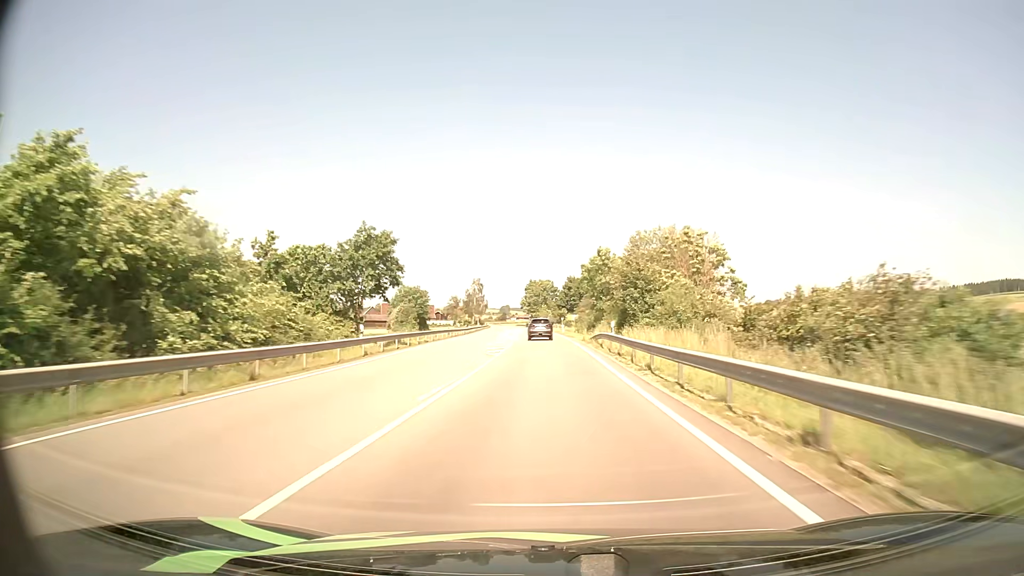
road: primary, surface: asphalt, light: Day
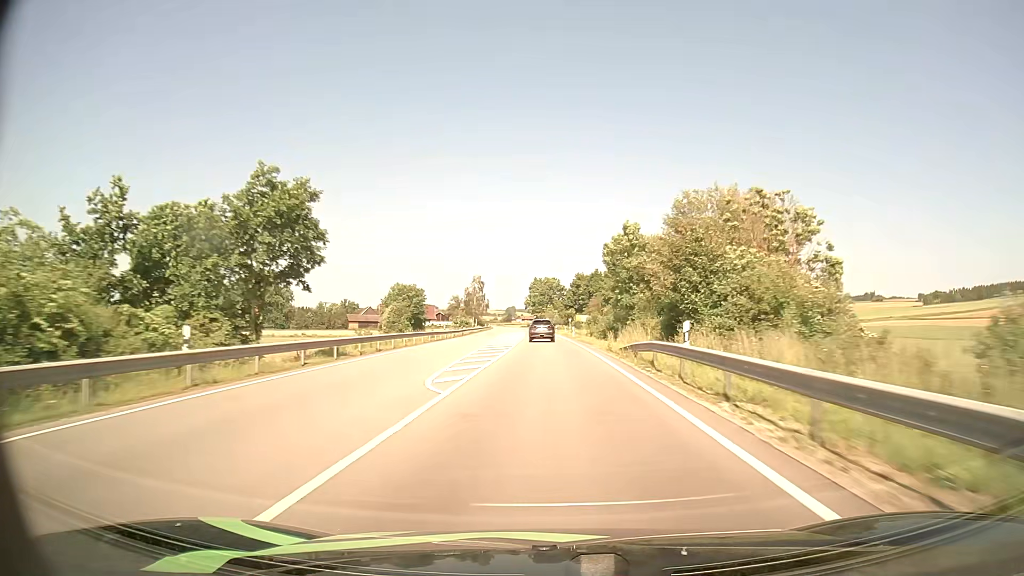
(-0.1, +15.4) m; -1°
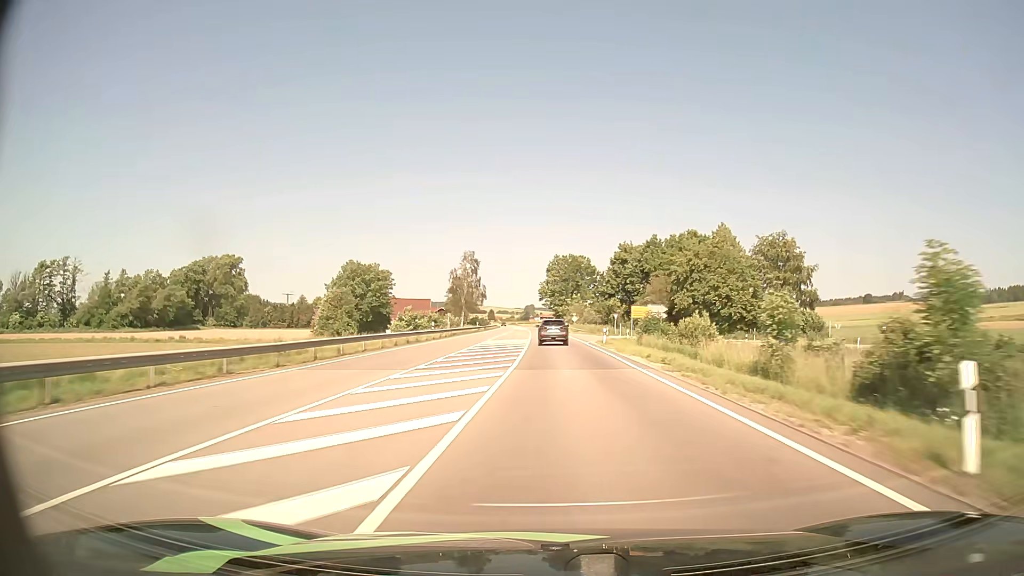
(-1.1, +60.2) m; -2°
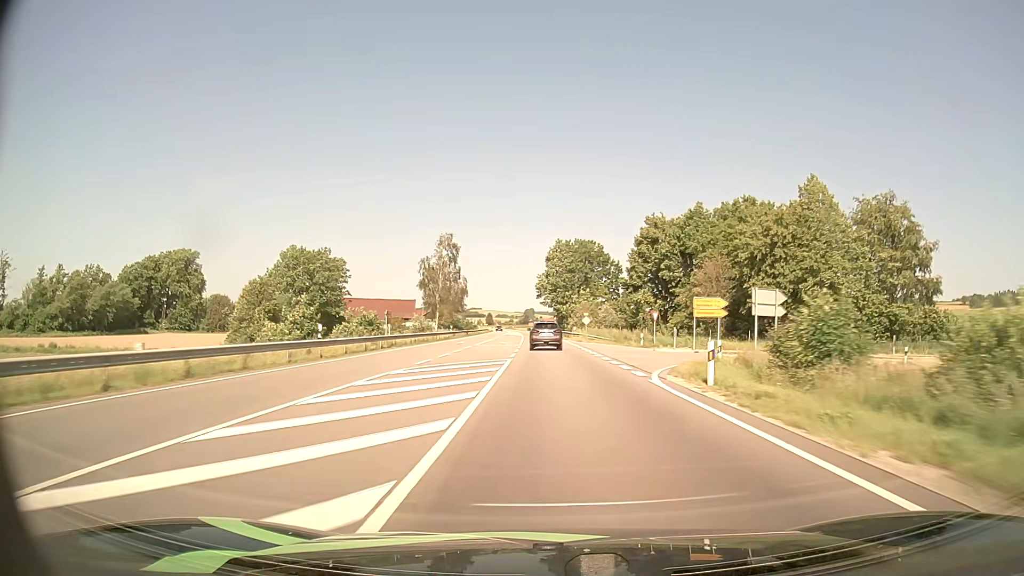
(+0.1, +29.3) m; 0°
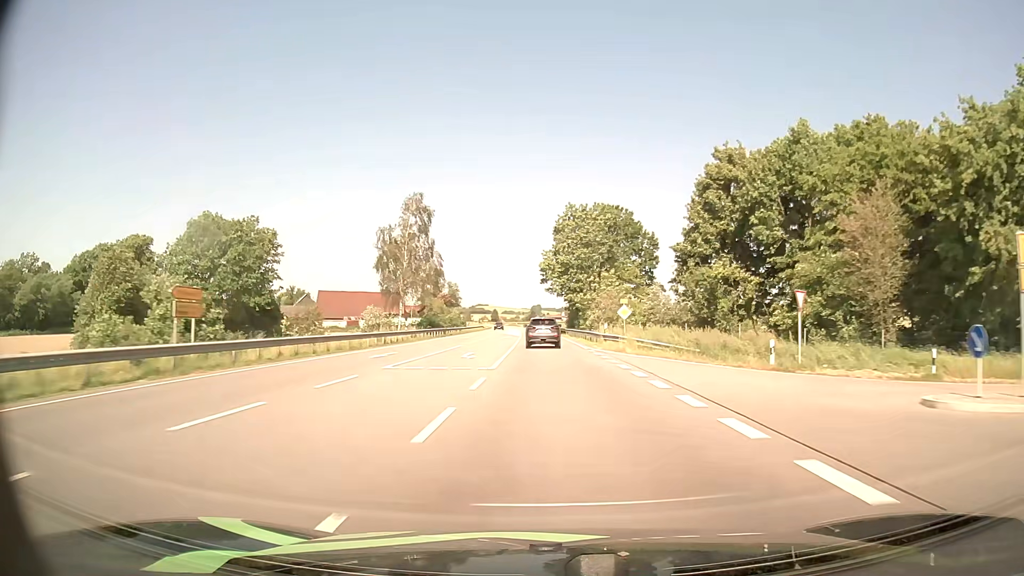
(-0.1, +28.4) m; 0°
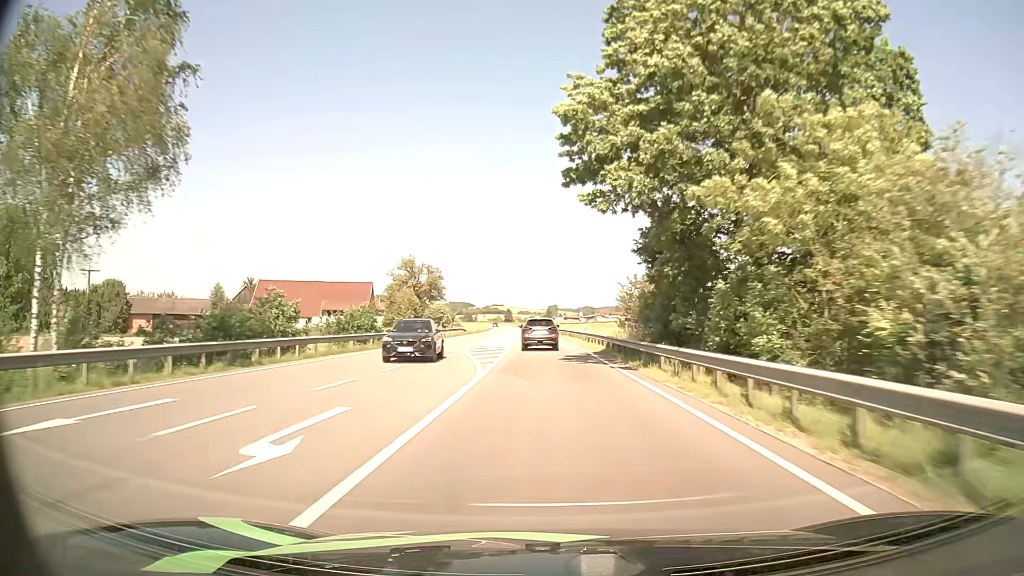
(-0.7, +54.0) m; -1°
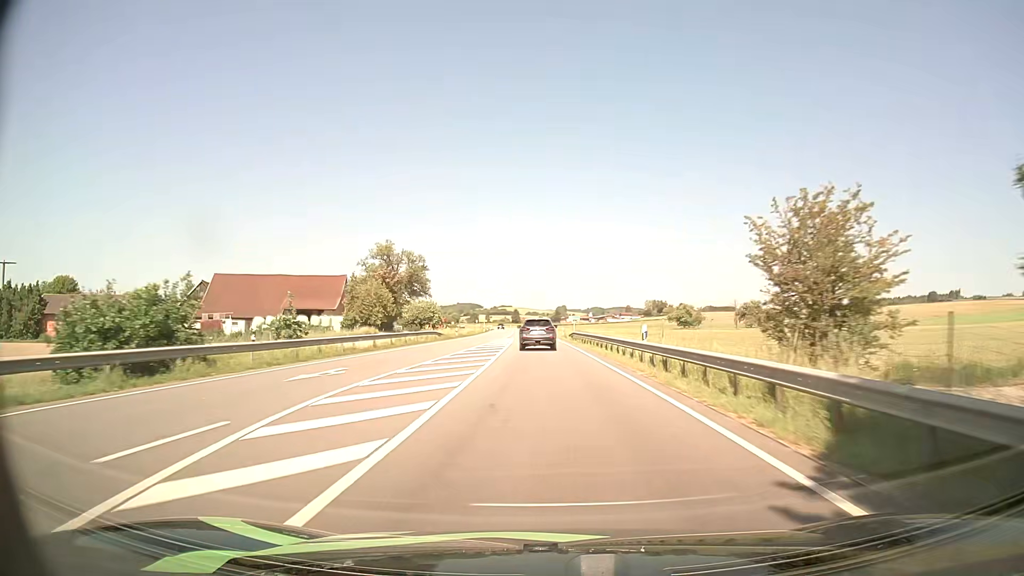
(-0.2, +25.5) m; -1°
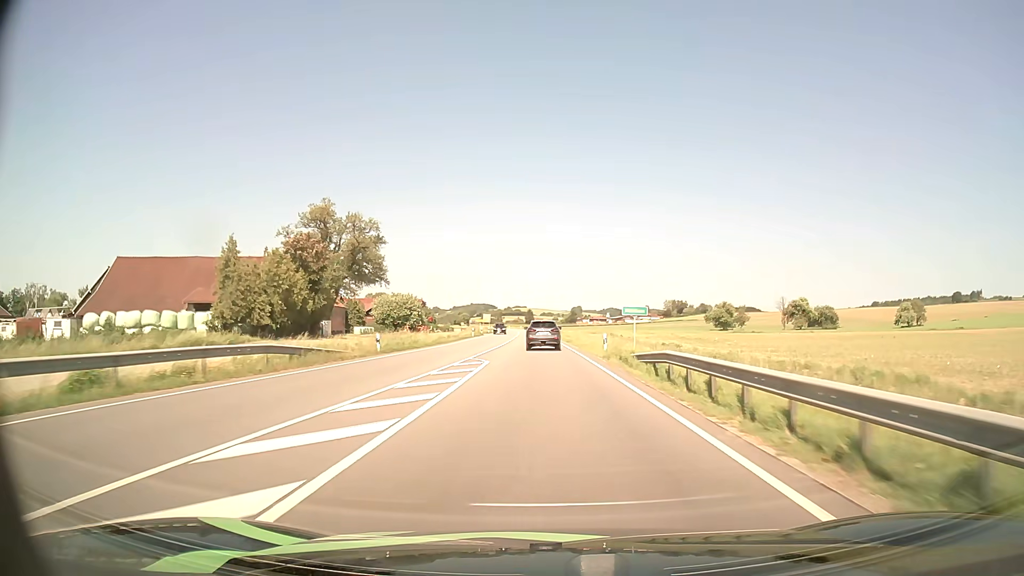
(-0.4, +37.1) m; -1°
